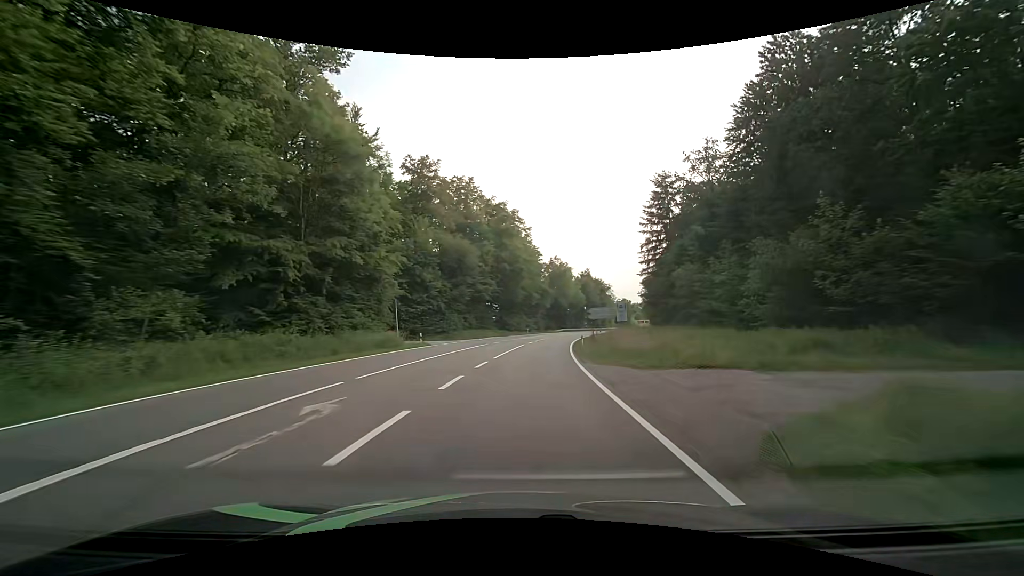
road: secondary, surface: asphalt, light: Day
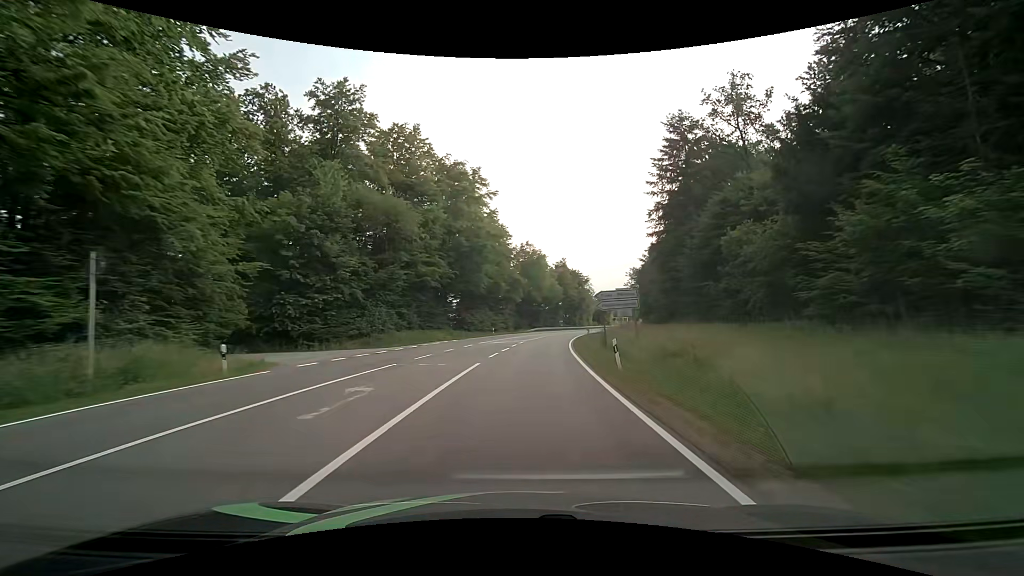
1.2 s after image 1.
(+0.7, +22.3) m; +4°
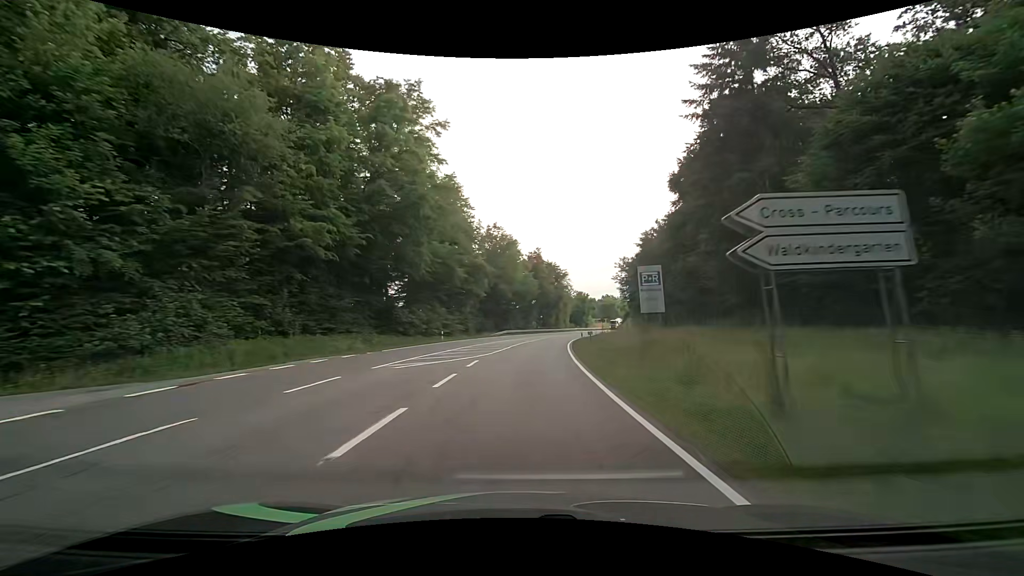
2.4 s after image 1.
(+0.6, +22.0) m; +3°
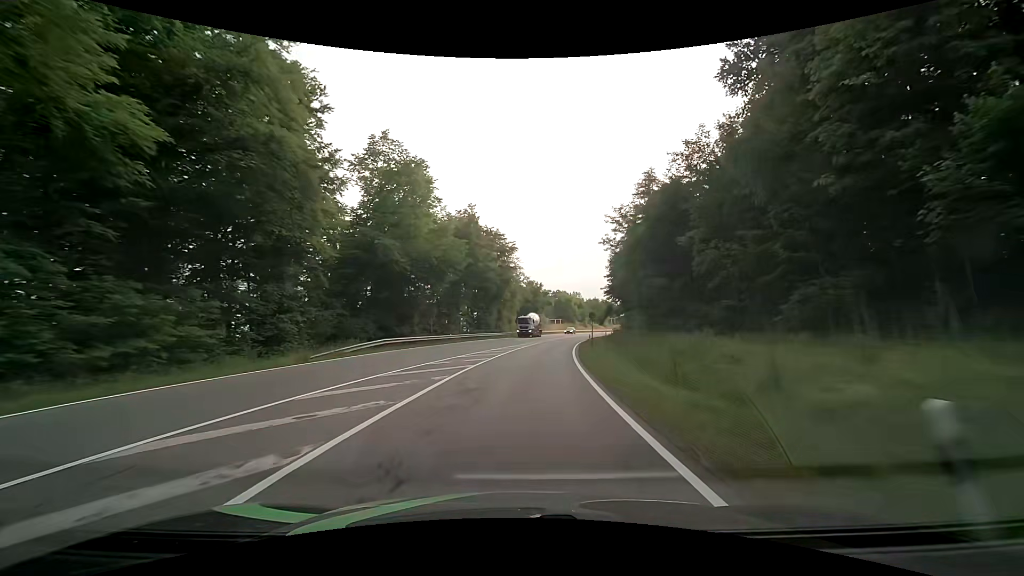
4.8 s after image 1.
(+3.0, +43.1) m; +7°
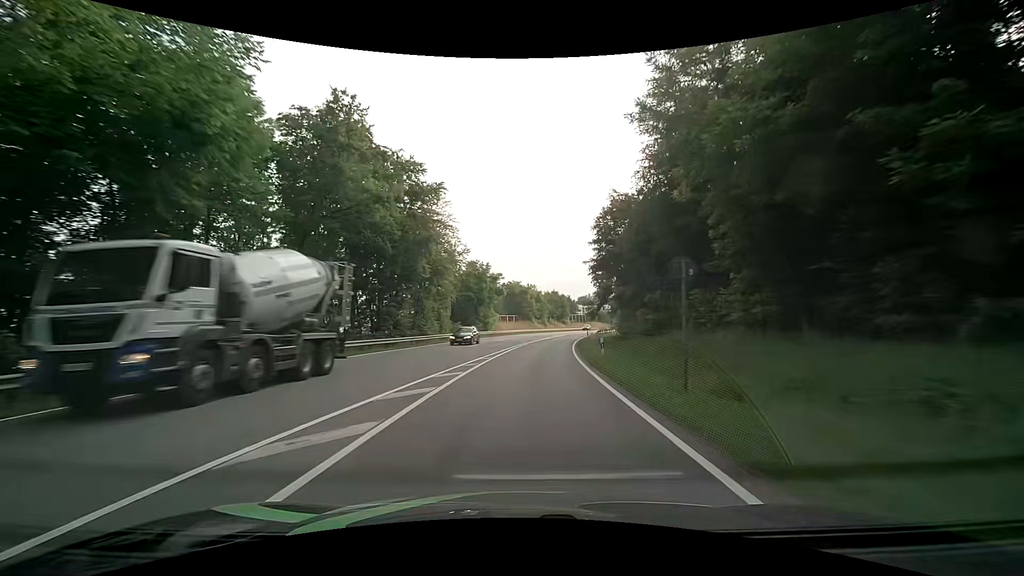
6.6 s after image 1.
(+1.7, +32.4) m; +6°
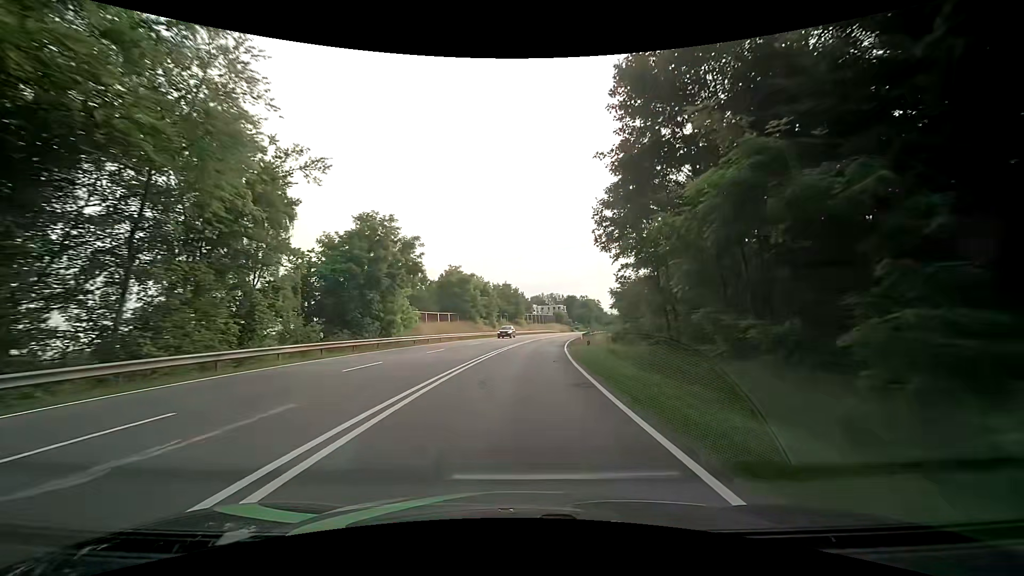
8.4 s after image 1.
(+1.8, +32.6) m; +5°
(0, +10) (+1, +20) (+1, +30) (+3, +40) (+4, +50) (+5, +60) (+7, +70) (+9, +79) (+11, +89) (+14, +99) m
